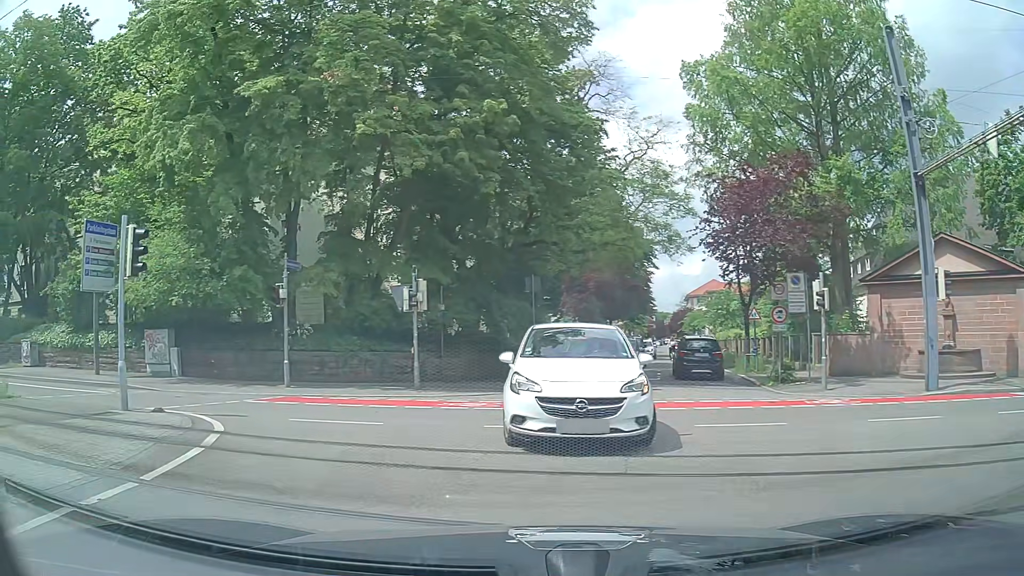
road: residential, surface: asphalt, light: Day
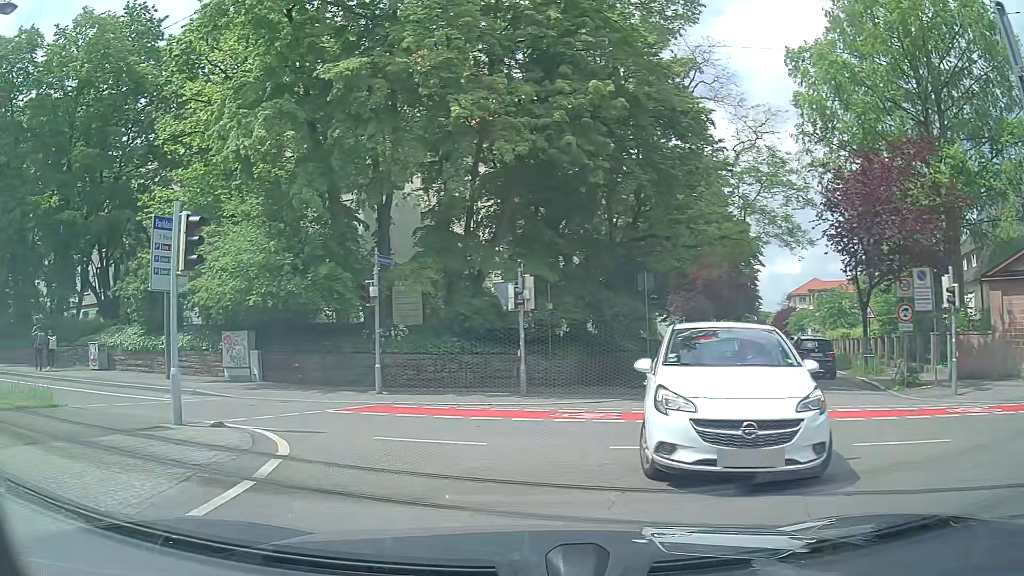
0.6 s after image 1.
(-0.1, +1.8) m; -10°
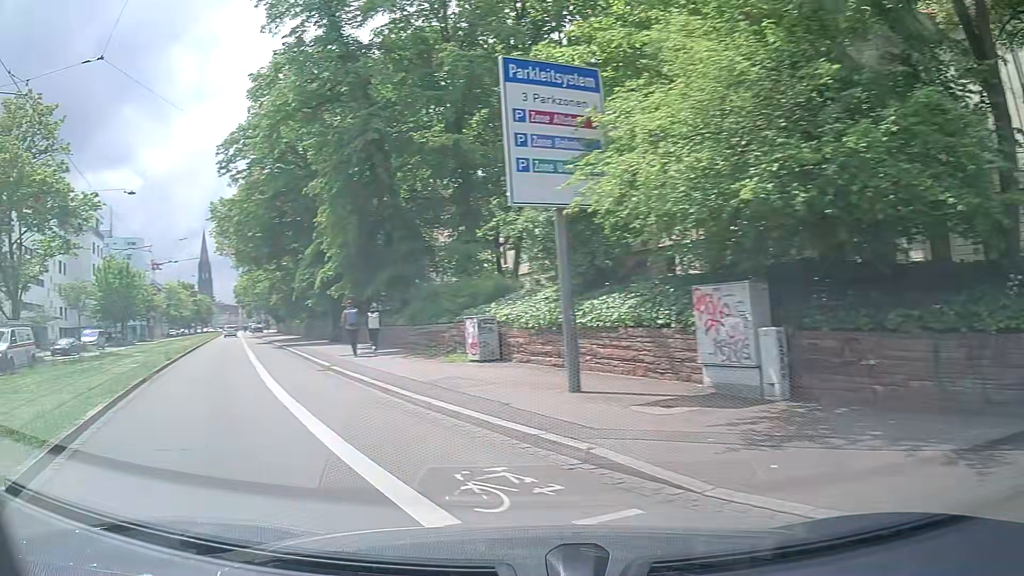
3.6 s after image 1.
(-2.8, +11.7) m; -43°
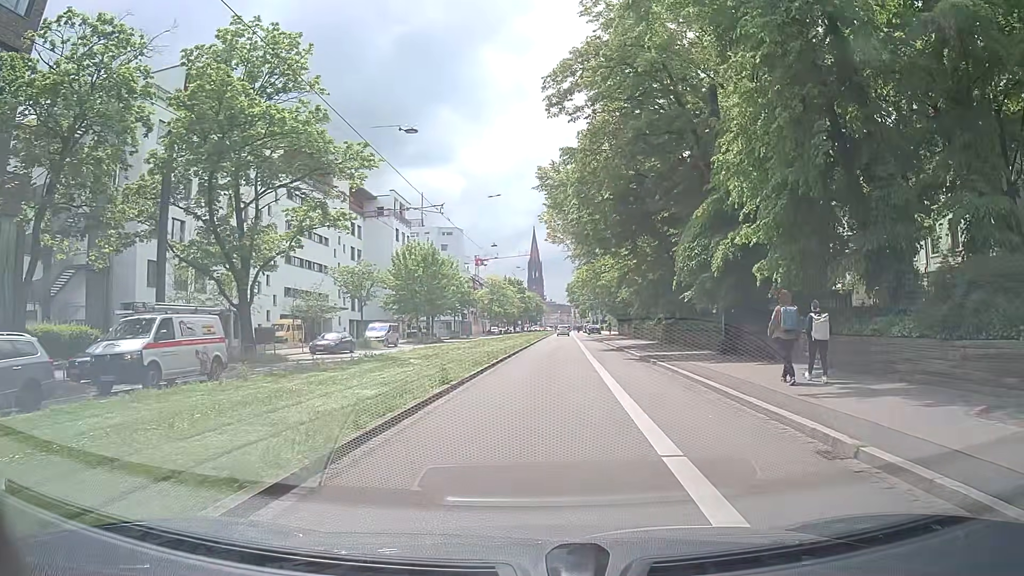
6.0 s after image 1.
(-4.6, +11.6) m; -26°
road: primary
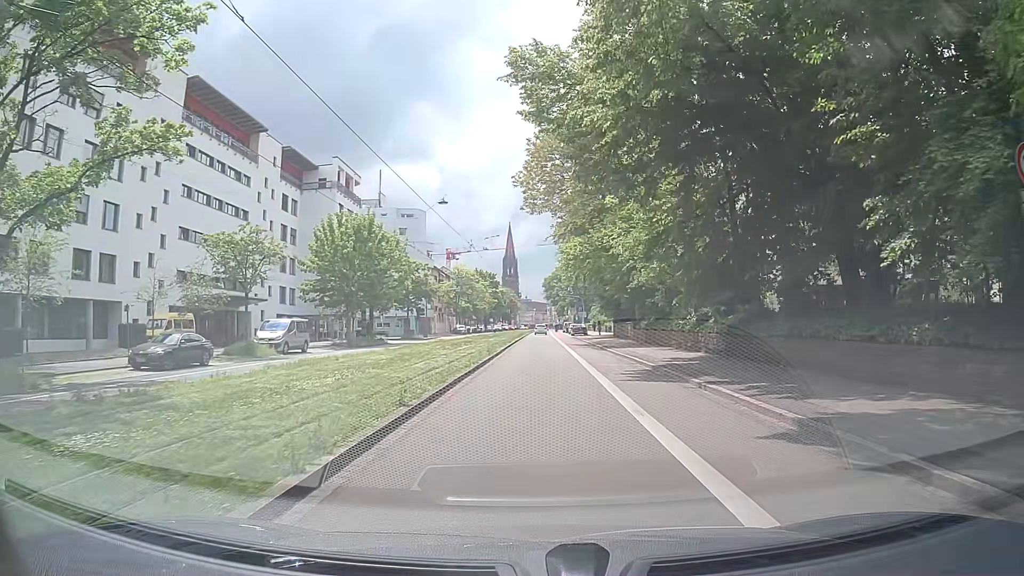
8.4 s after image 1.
(+0.1, +18.4) m; 0°
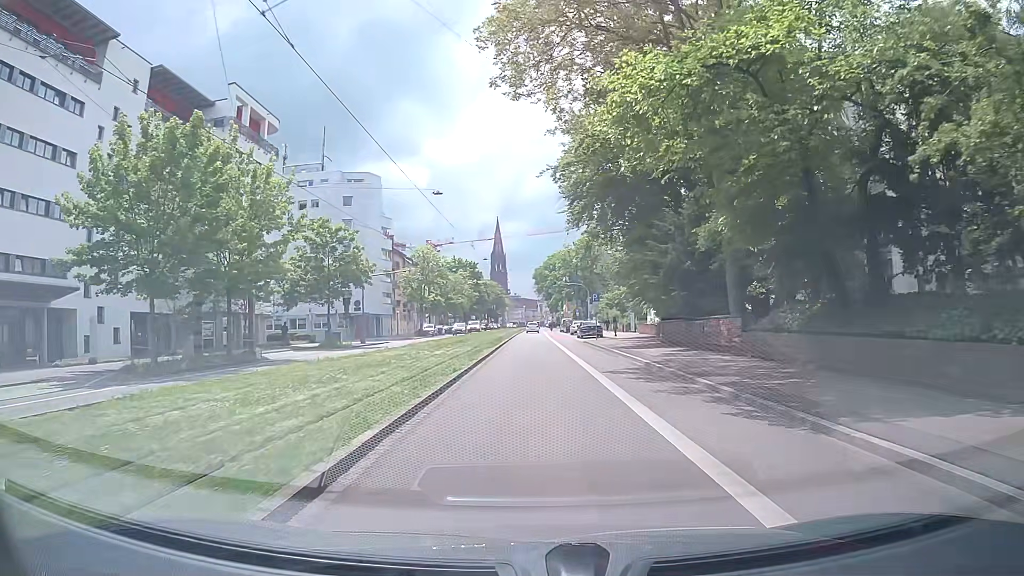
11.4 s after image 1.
(+0.6, +27.4) m; +2°
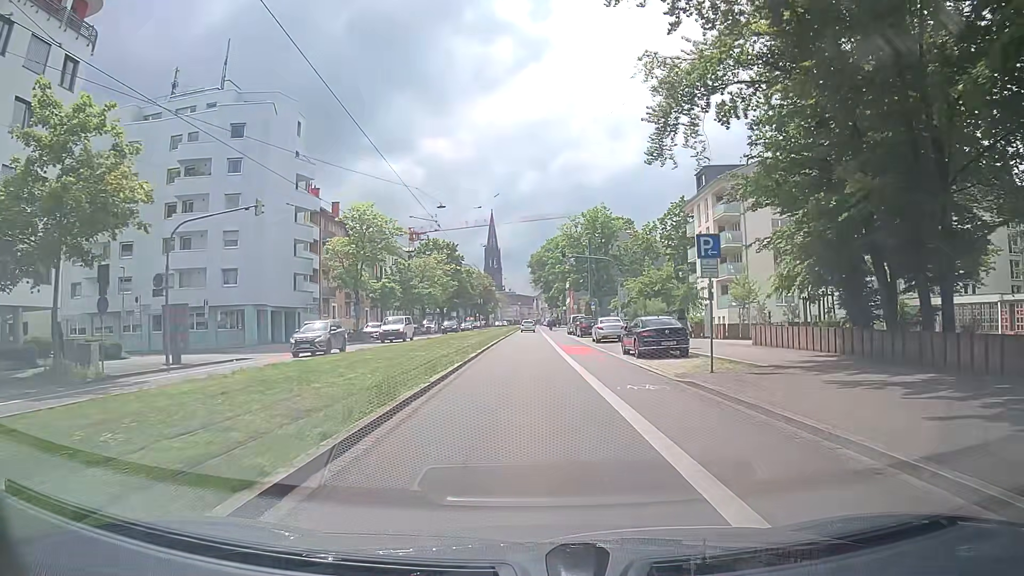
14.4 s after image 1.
(+0.1, +31.4) m; -1°
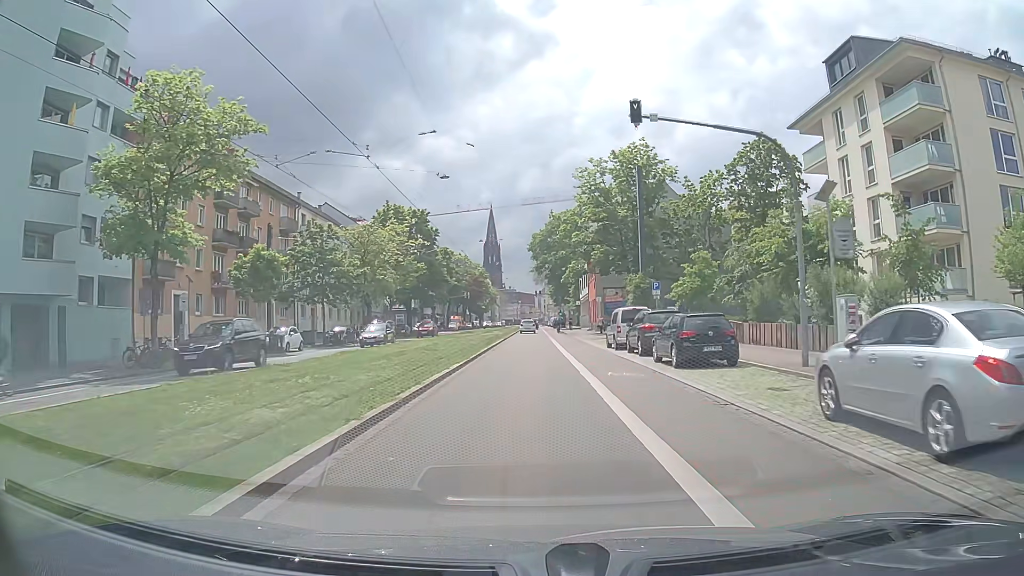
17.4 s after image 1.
(+0.4, +33.5) m; +1°
(0, +10) (0, +20) (0, +30) (0, +40) (-1, +50) (-1, +60) (-1, +70) (-1, +80) (-1, +90) (-1, +100) m
